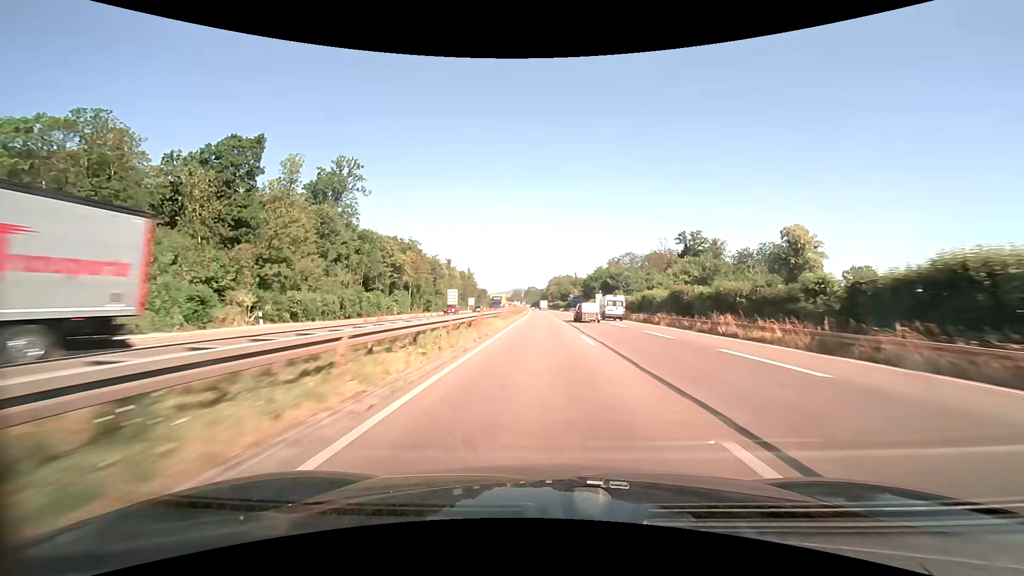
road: trunk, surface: asphalt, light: Day
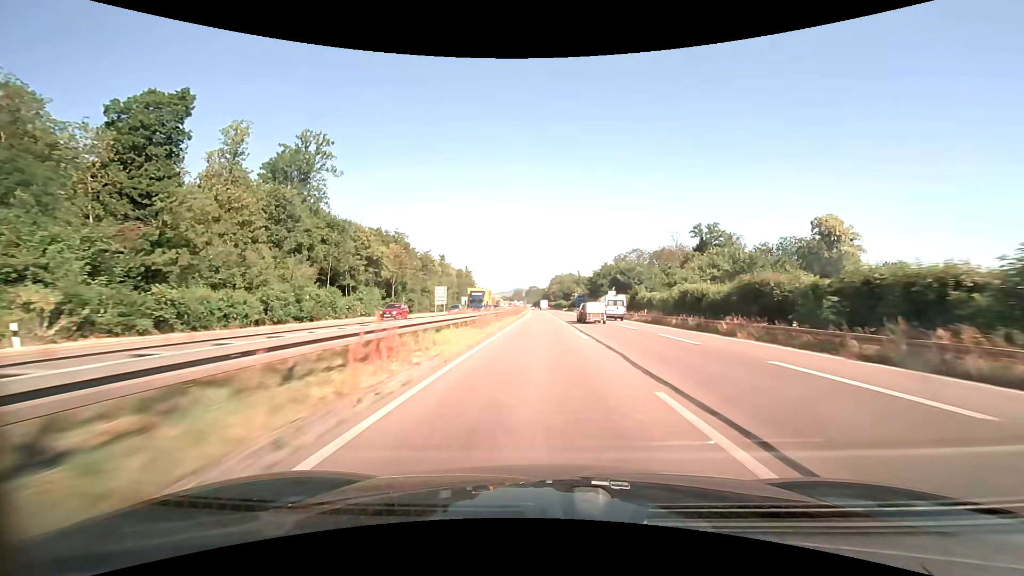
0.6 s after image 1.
(0.0, +15.6) m; 0°
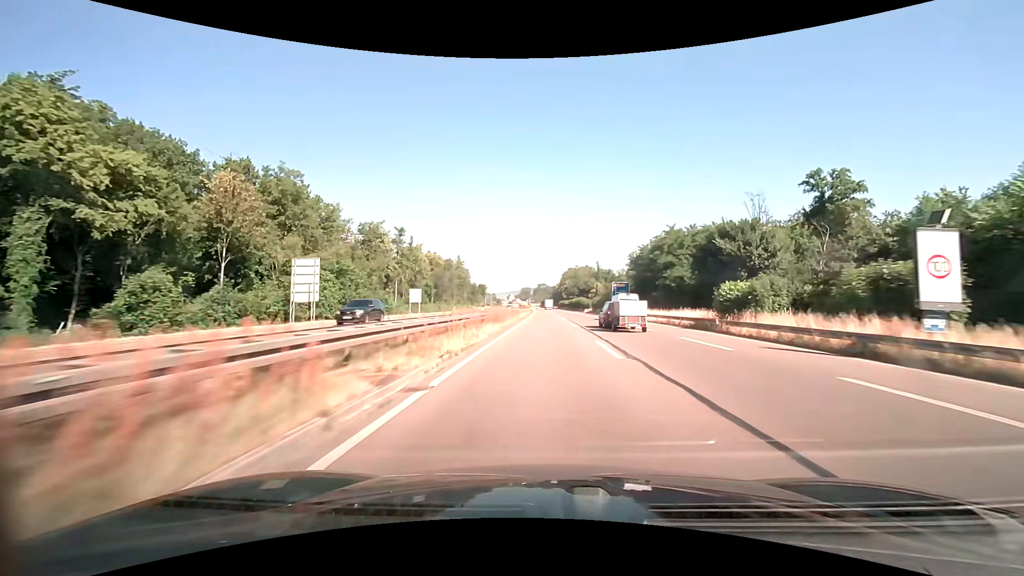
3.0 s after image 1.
(-0.5, +62.5) m; -1°
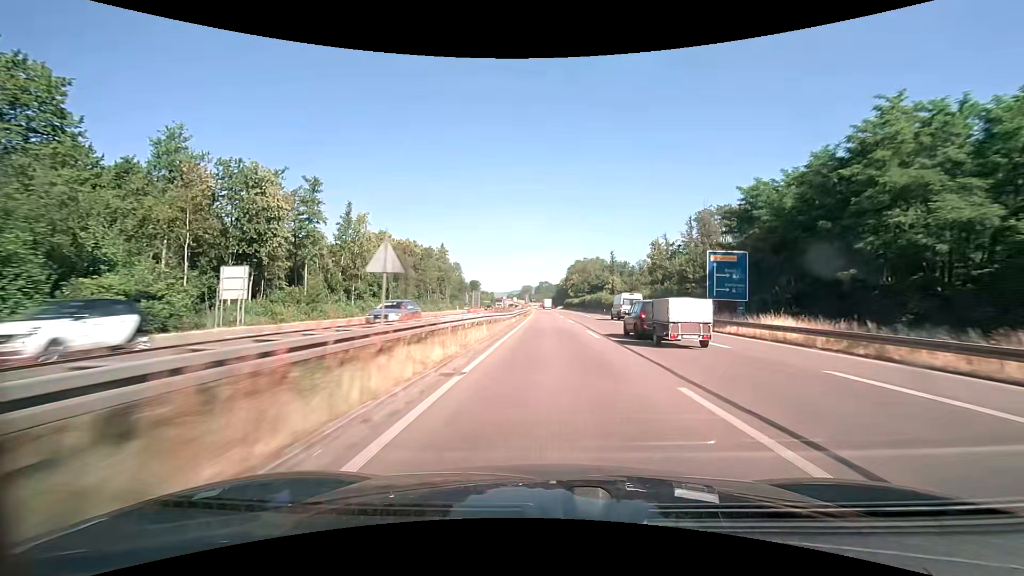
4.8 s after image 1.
(-0.1, +47.0) m; 0°
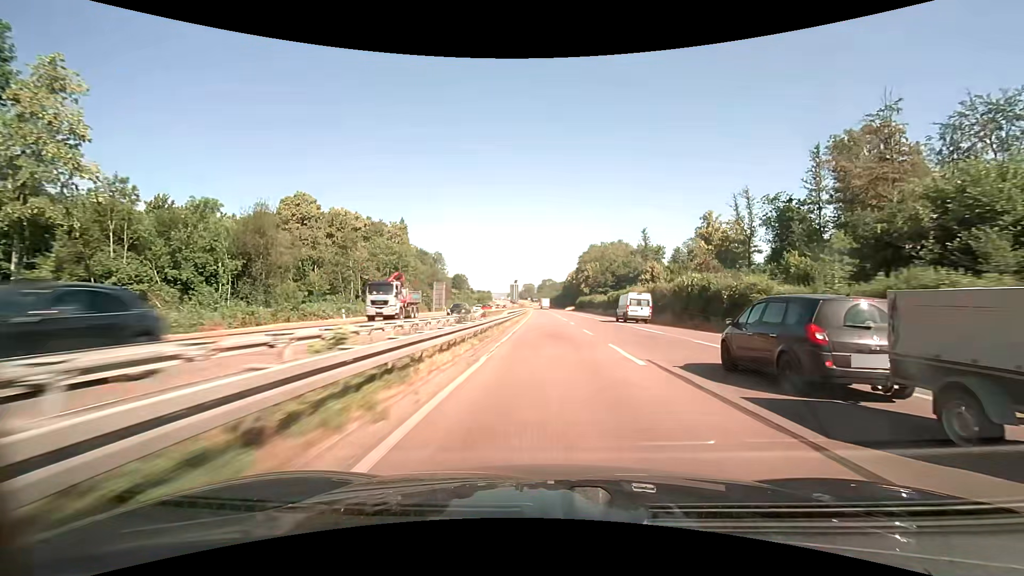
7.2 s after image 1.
(-0.2, +62.6) m; 0°
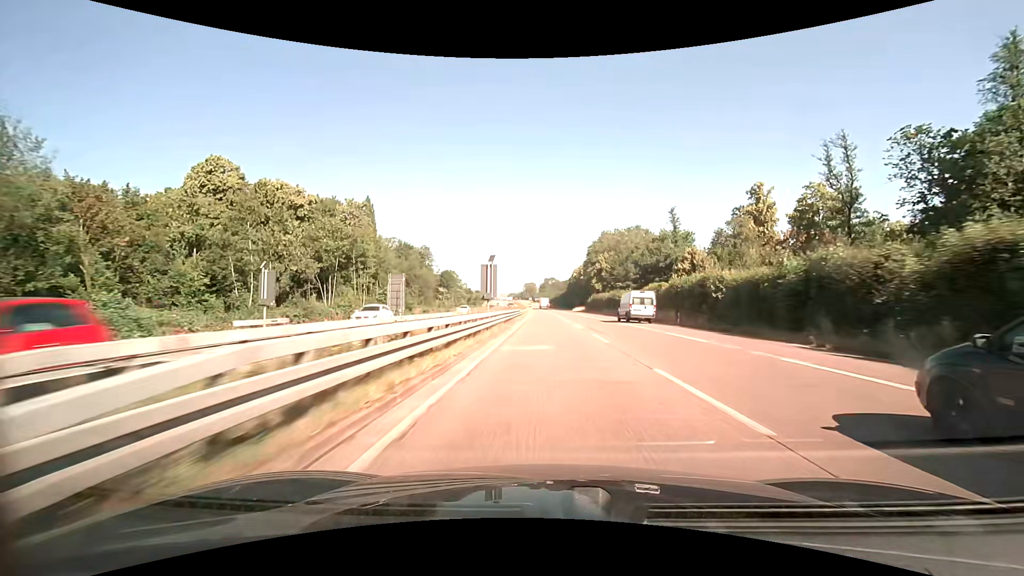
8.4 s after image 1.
(0.0, +31.3) m; 0°
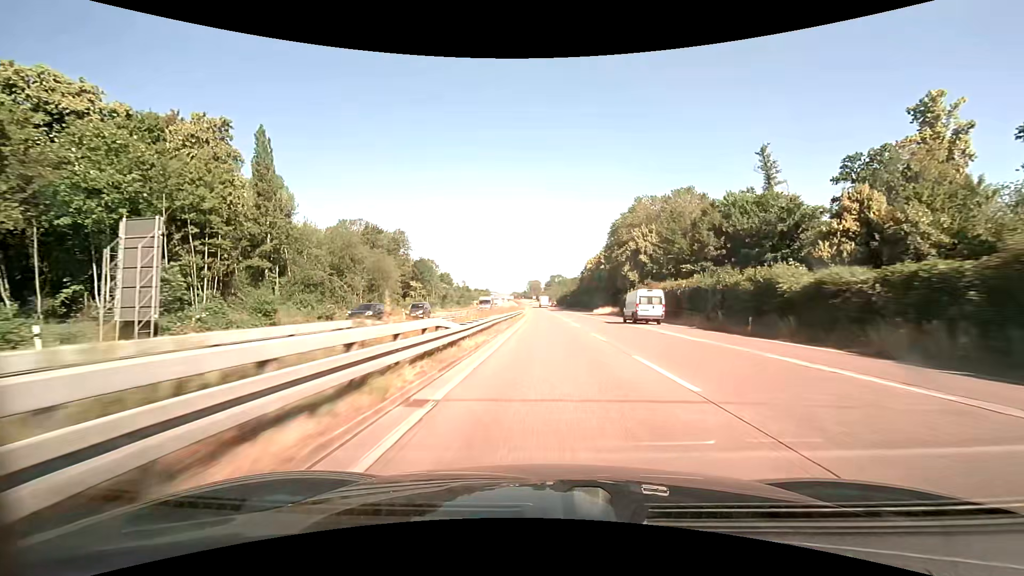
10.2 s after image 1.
(-0.4, +46.9) m; -1°
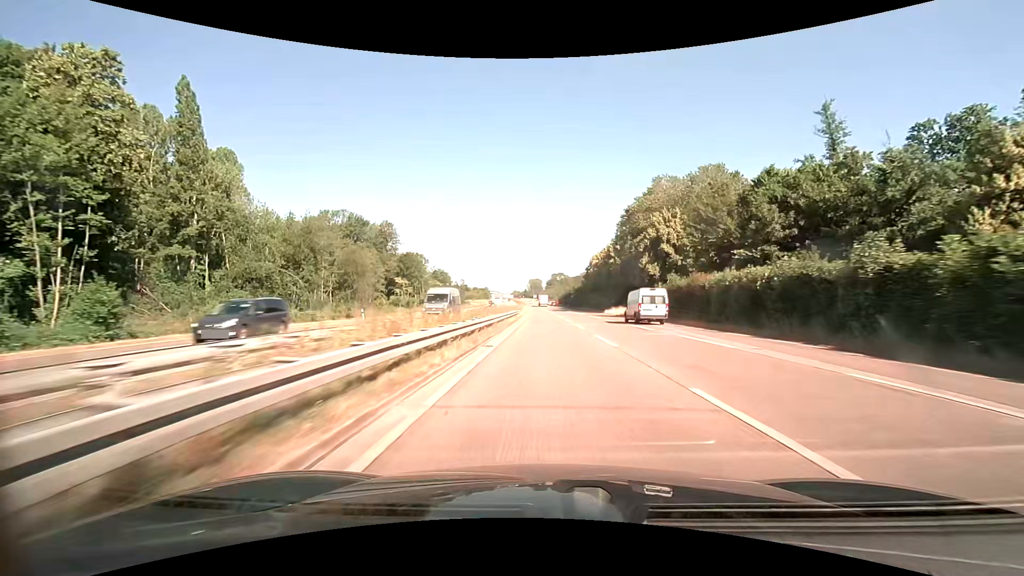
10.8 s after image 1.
(0.0, +15.6) m; 0°
(0, +10) (0, +20) (0, +30) (0, +40) (0, +50) (0, +60) (-1, +70) (-1, +80) (-1, +90) (-1, +100) m
